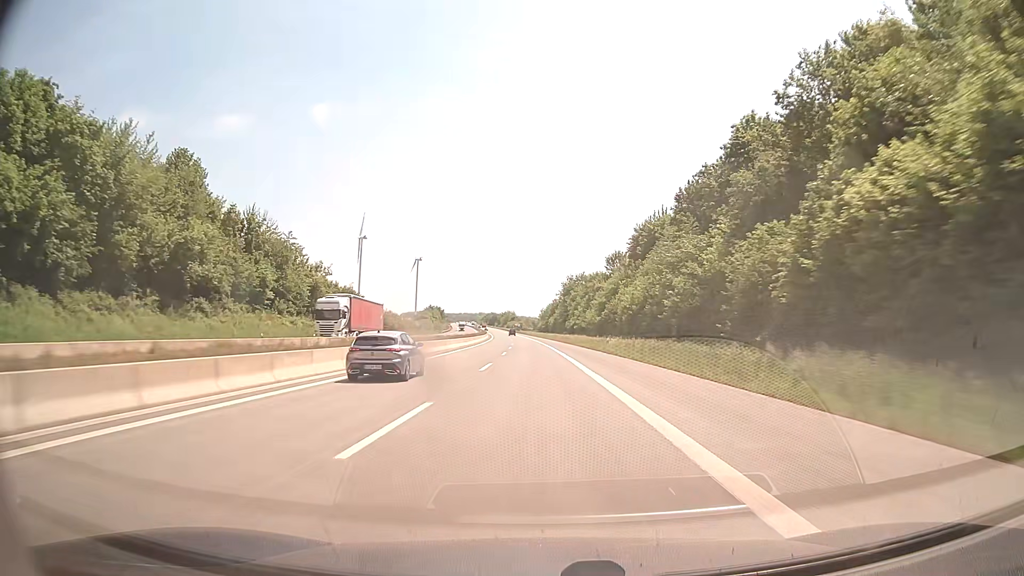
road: motorway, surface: asphalt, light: Day
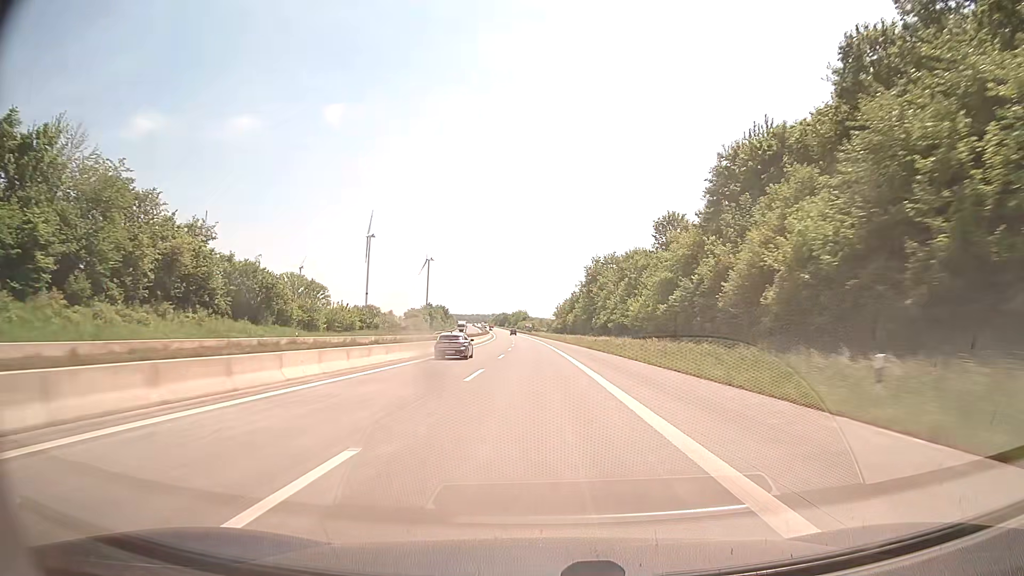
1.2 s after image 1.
(-0.5, +41.5) m; -1°
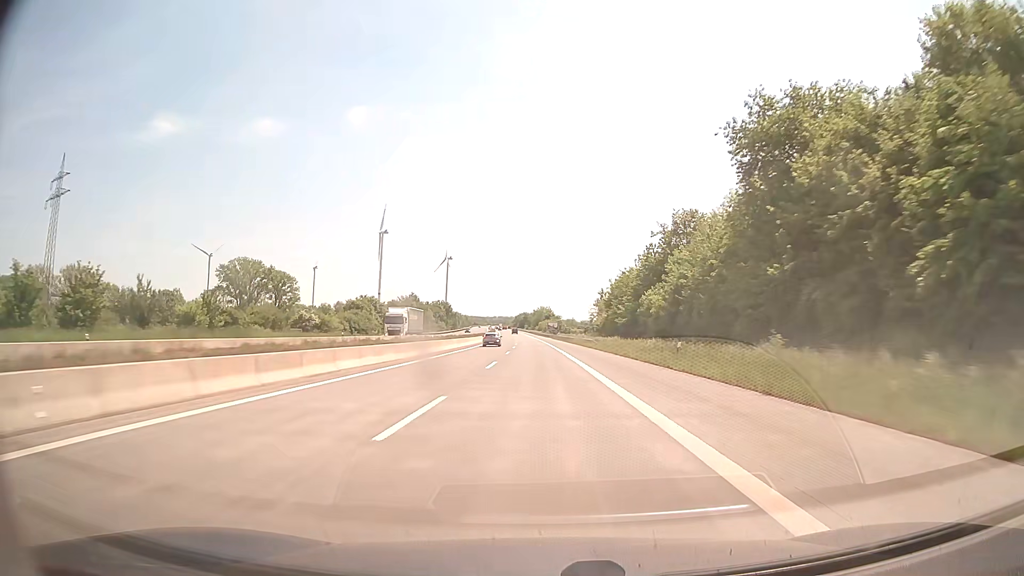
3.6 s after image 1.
(-1.7, +83.0) m; -2°
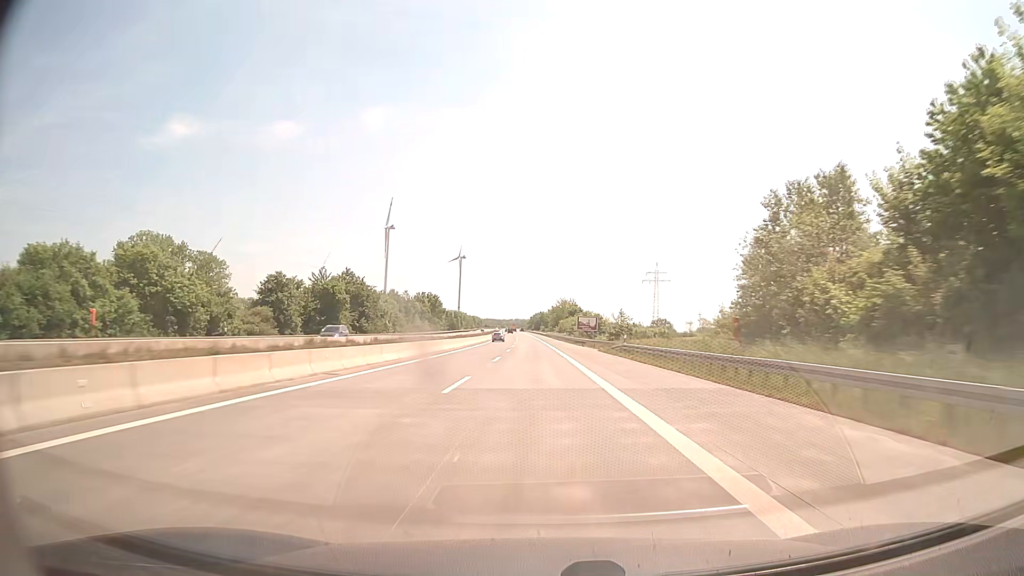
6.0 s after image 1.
(-1.2, +83.0) m; -2°
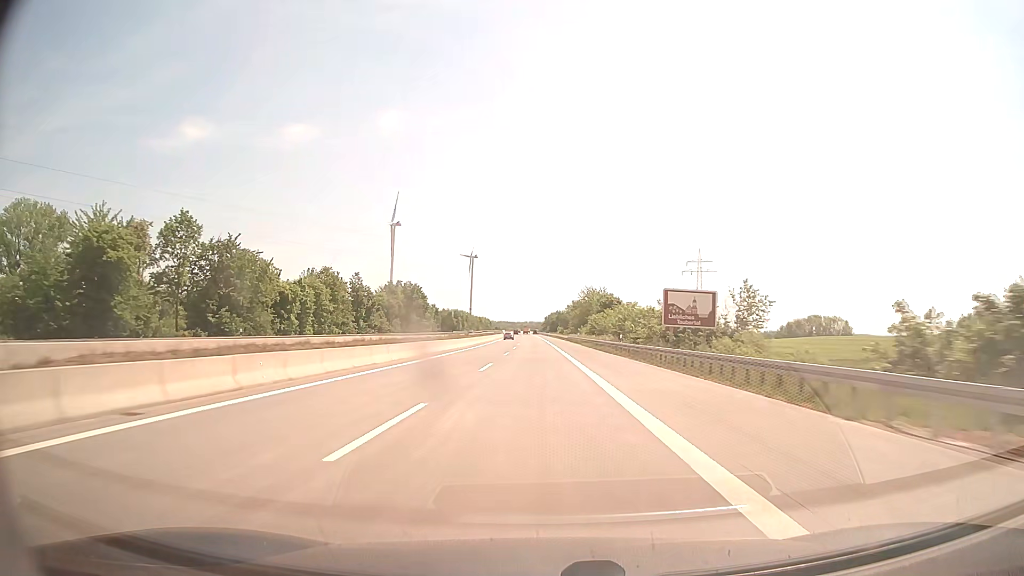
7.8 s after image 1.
(-0.7, +62.2) m; -1°
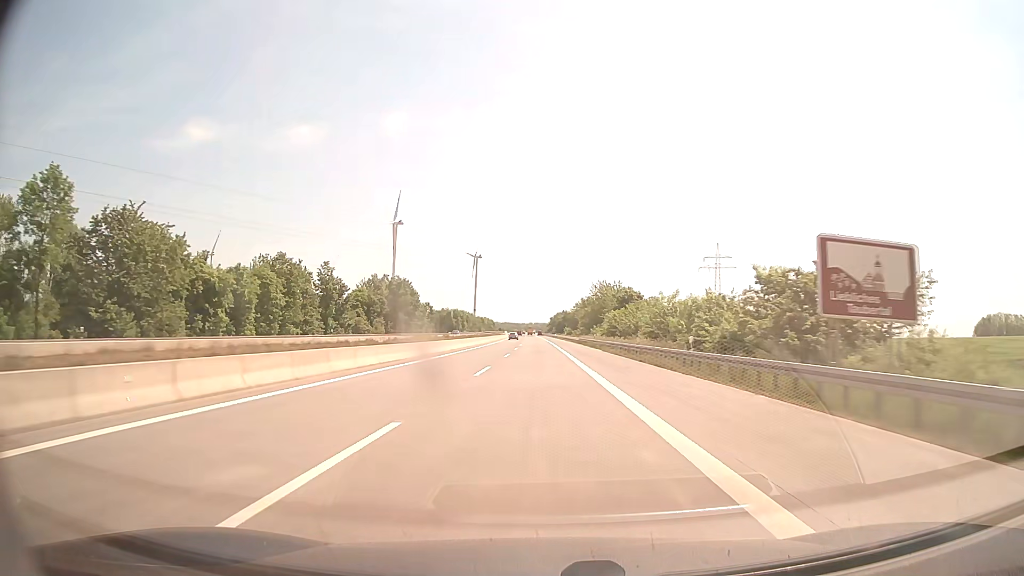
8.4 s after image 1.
(-0.1, +20.7) m; 0°
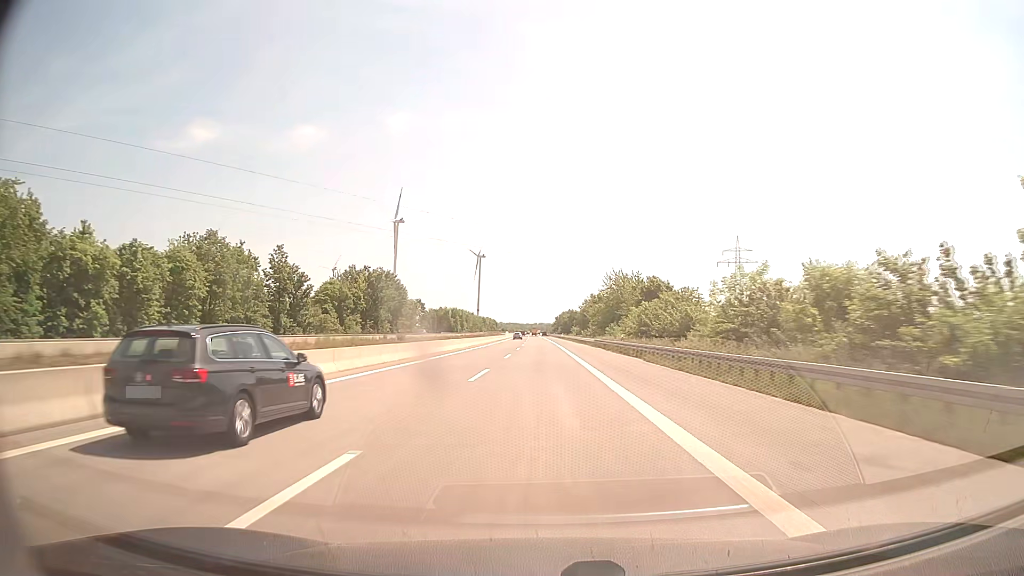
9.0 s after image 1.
(-0.1, +20.8) m; 0°
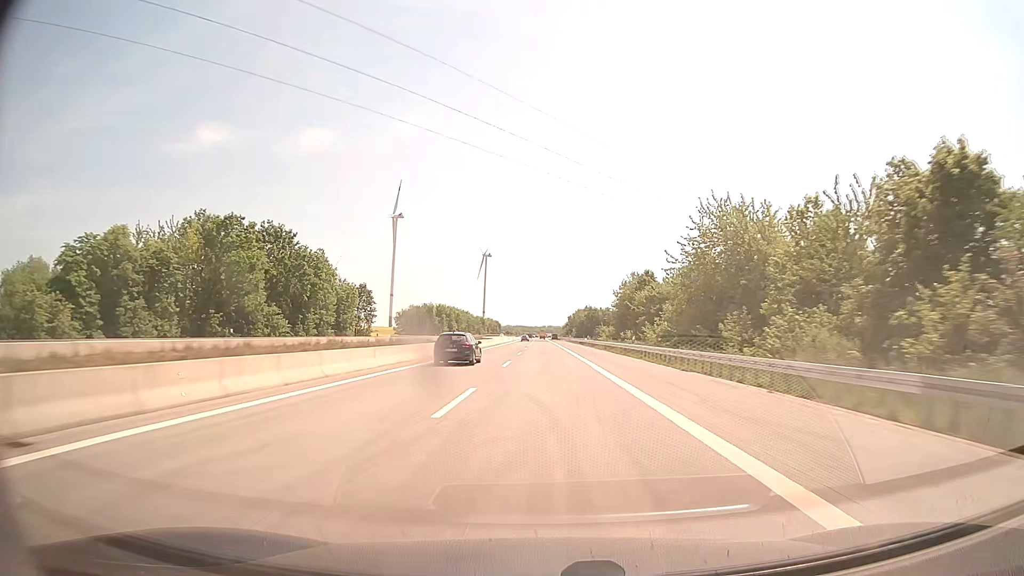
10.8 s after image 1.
(-0.4, +62.2) m; -1°
(0, +10) (0, +20) (0, +30) (0, +40) (0, +50) (0, +60) (0, +70) (0, +80) (0, +90) (0, +100) m
